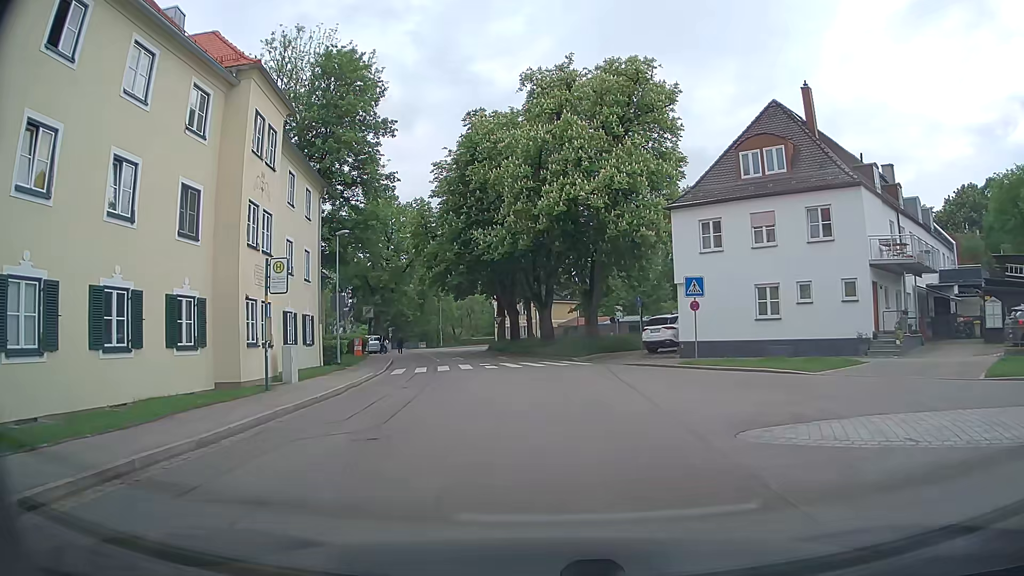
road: tertiary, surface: asphalt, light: Day
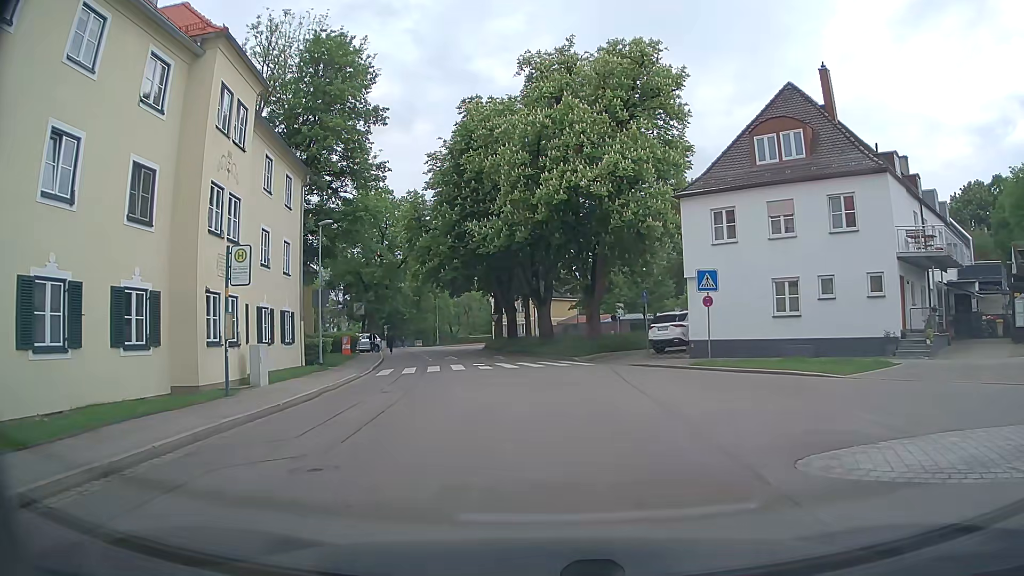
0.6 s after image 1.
(0.0, +2.4) m; +1°
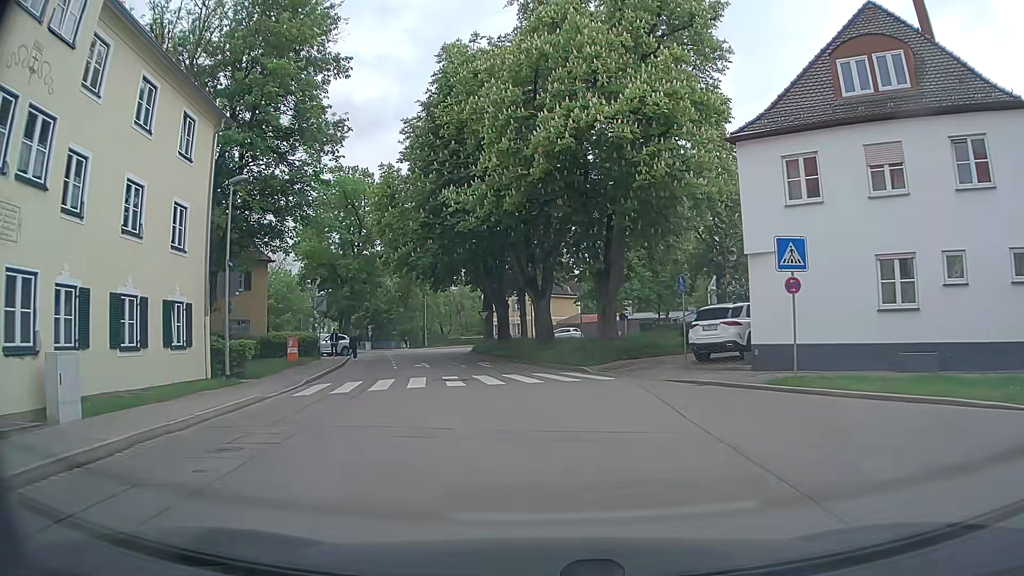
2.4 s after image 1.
(0.0, +8.9) m; 0°
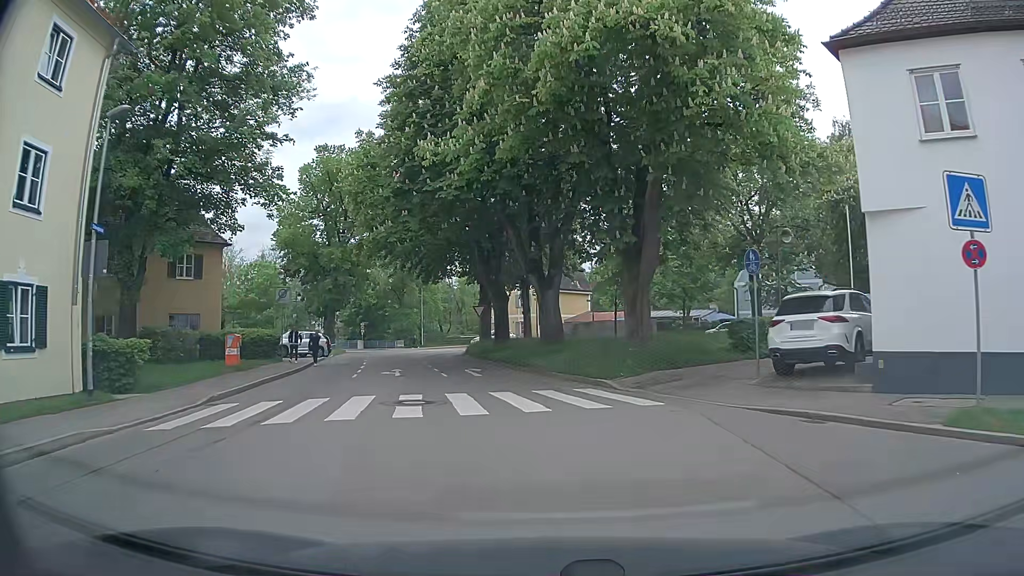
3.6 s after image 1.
(-0.1, +7.4) m; -1°
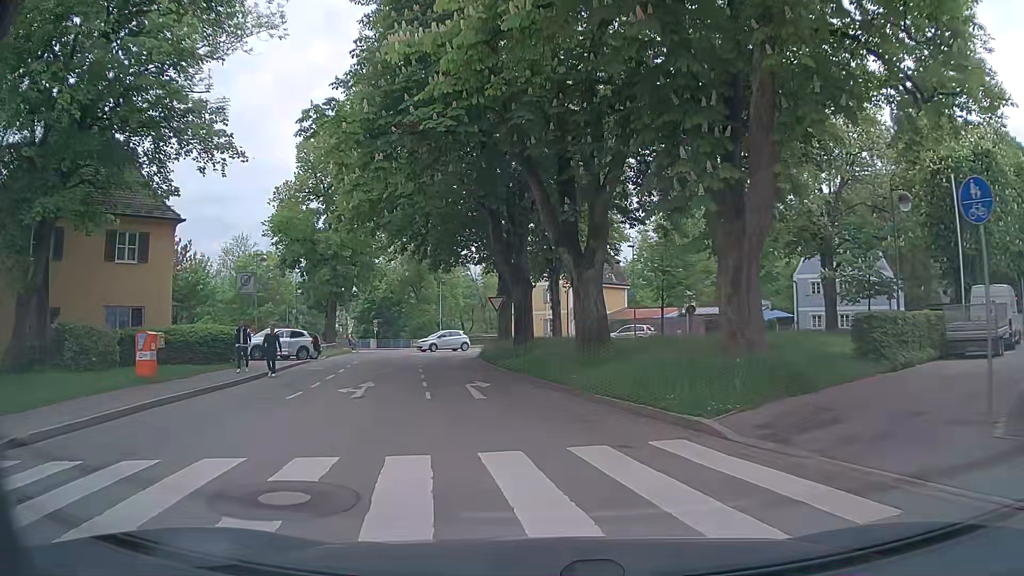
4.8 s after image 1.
(-0.1, +8.0) m; -2°
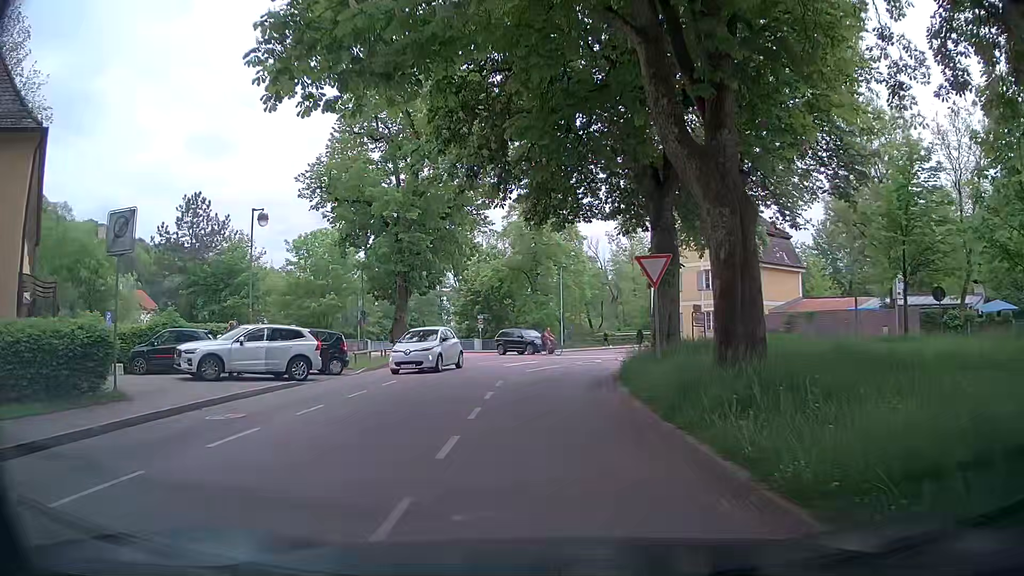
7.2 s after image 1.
(-1.6, +16.0) m; -10°
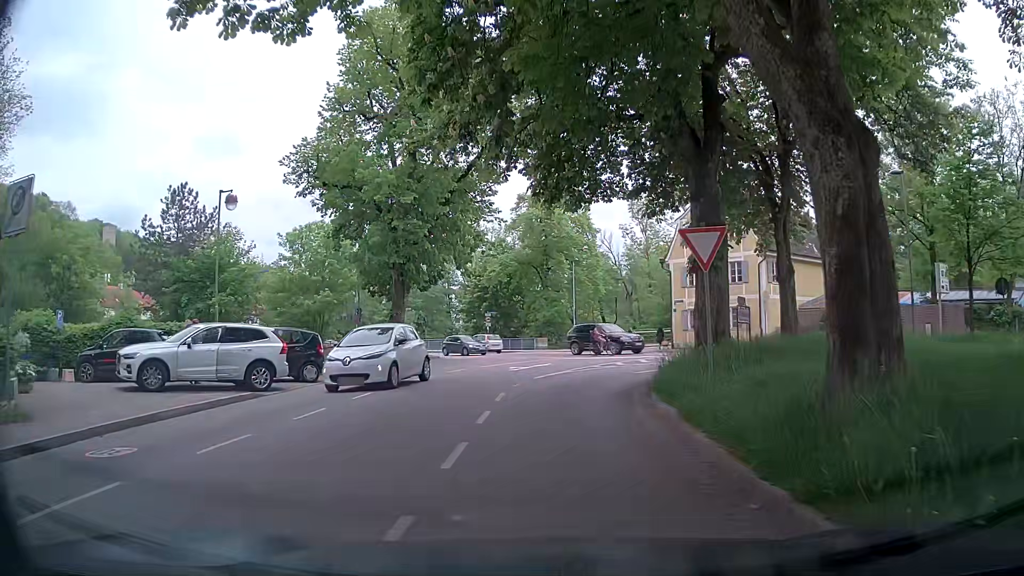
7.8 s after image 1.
(-0.1, +3.7) m; -1°
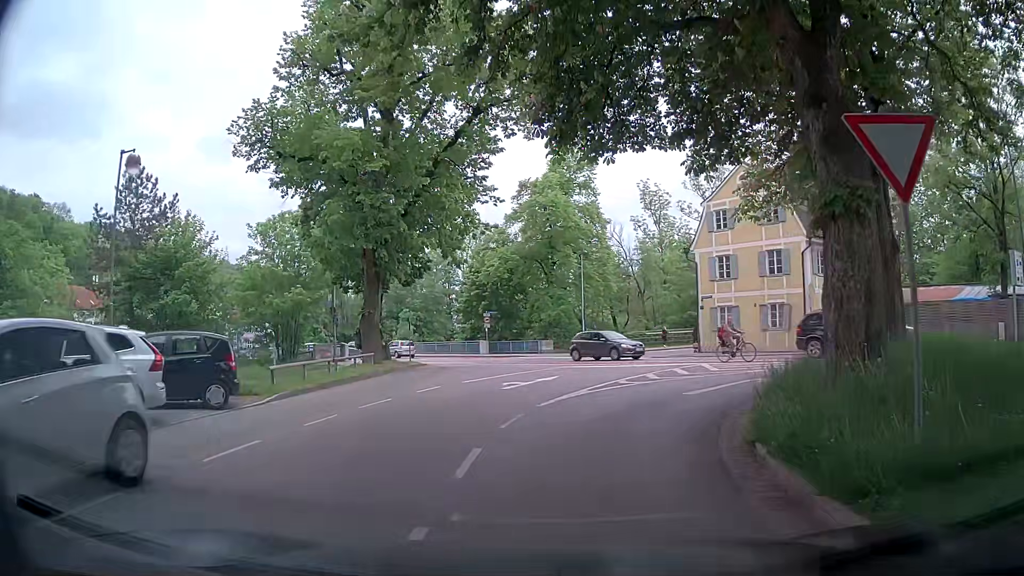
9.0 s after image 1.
(-0.2, +6.3) m; -2°
